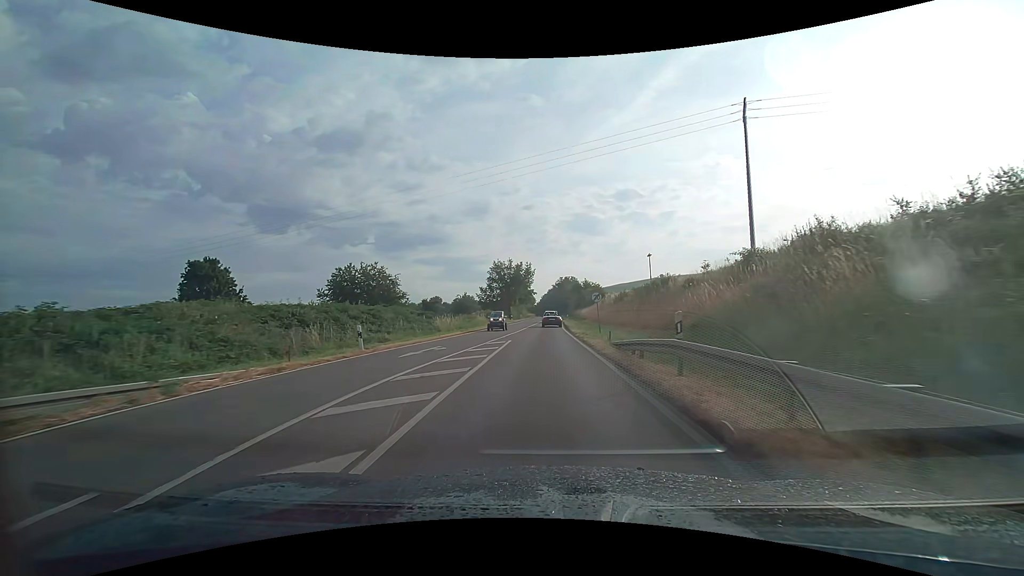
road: primary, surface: asphalt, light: Day
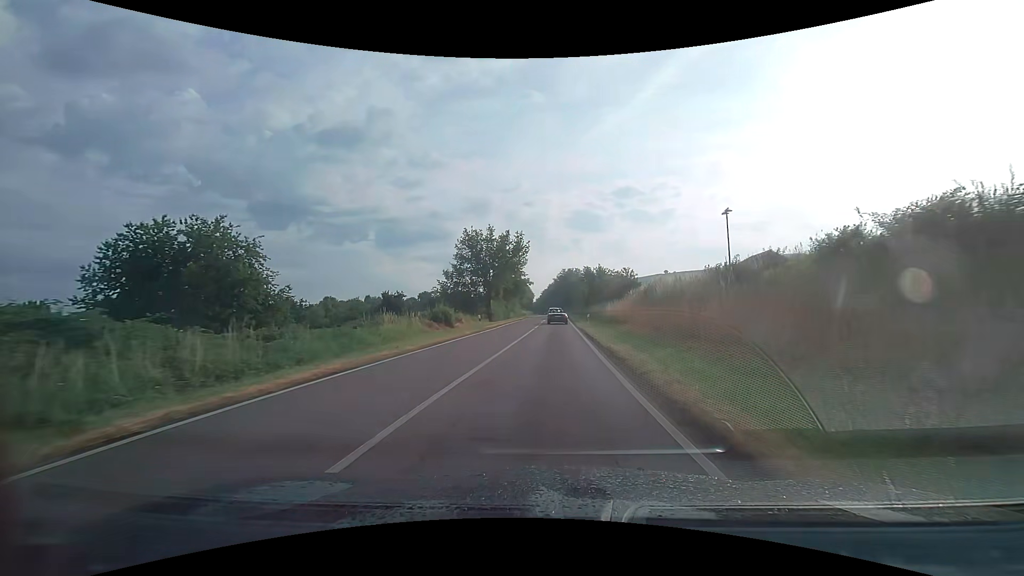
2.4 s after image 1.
(0.0, +33.4) m; 0°
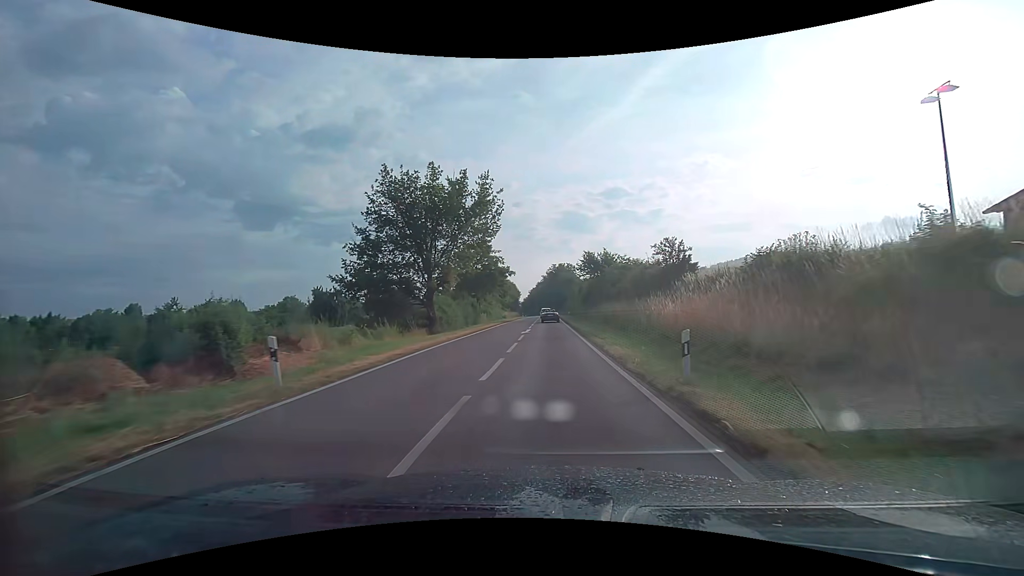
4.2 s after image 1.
(+0.3, +25.8) m; +2°
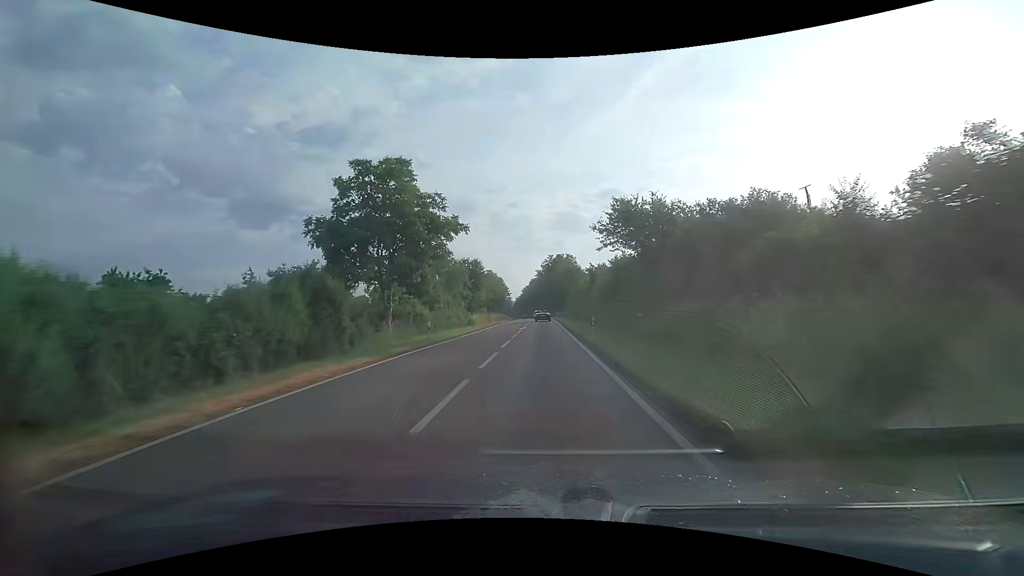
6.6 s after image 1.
(+0.1, +35.2) m; 0°
(0, +10) (0, +20) (0, +30) (0, +40) (0, +50) (-1, +60) (-1, +70) (-1, +80) (-1, +90) (-1, +100) m
